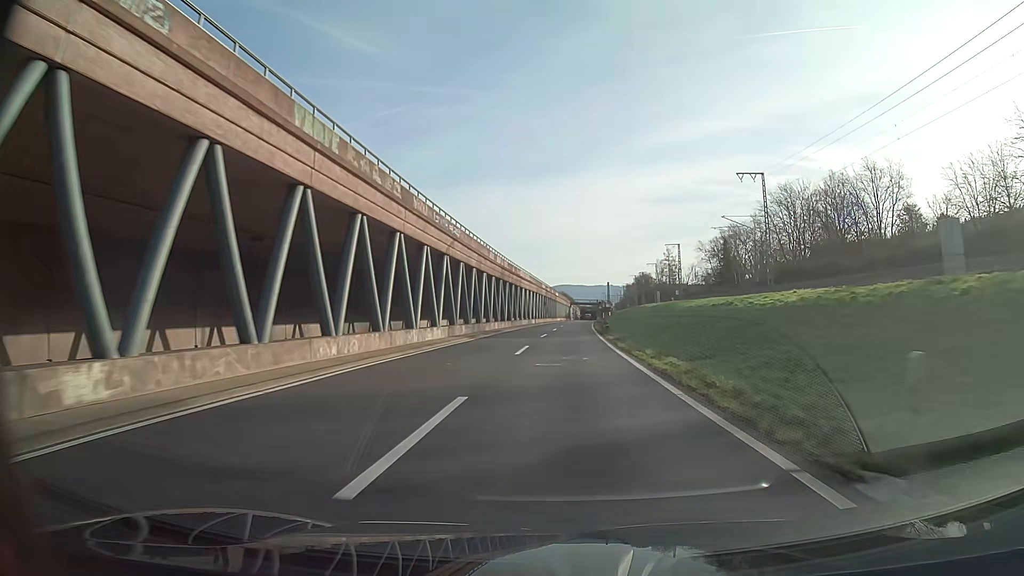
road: trunk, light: Day
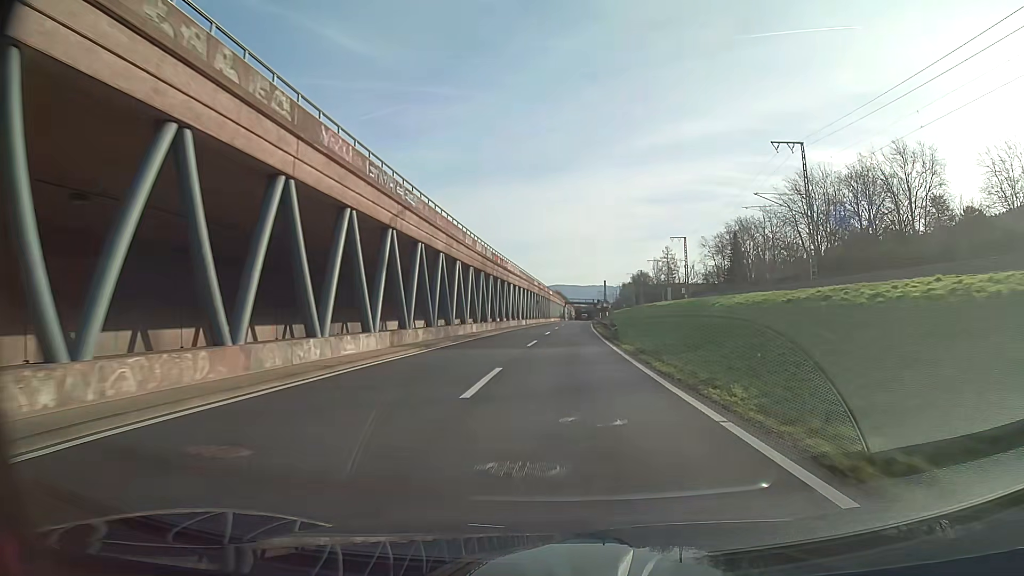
(+0.1, +12.1) m; +1°
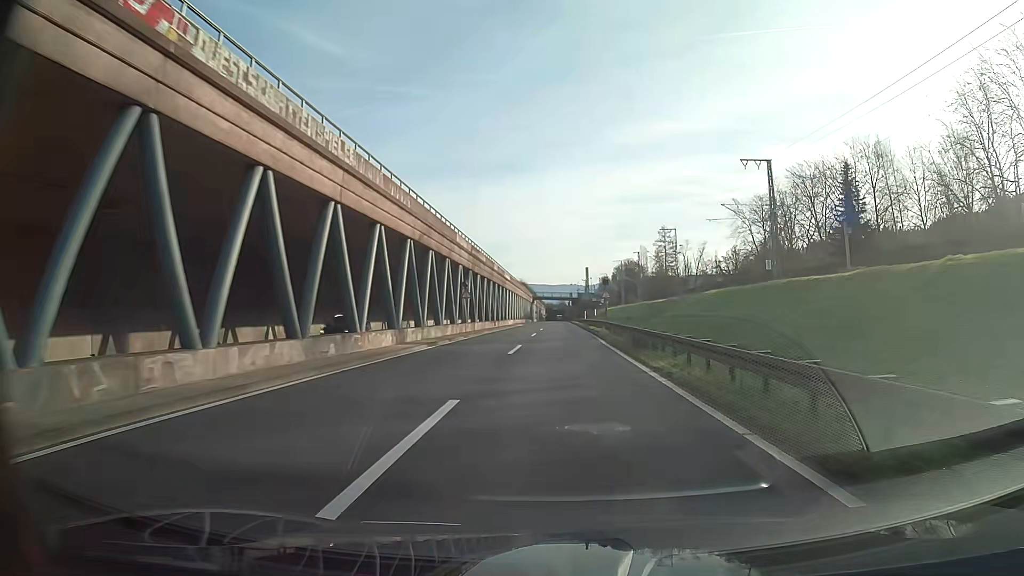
(+1.4, +60.6) m; +3°
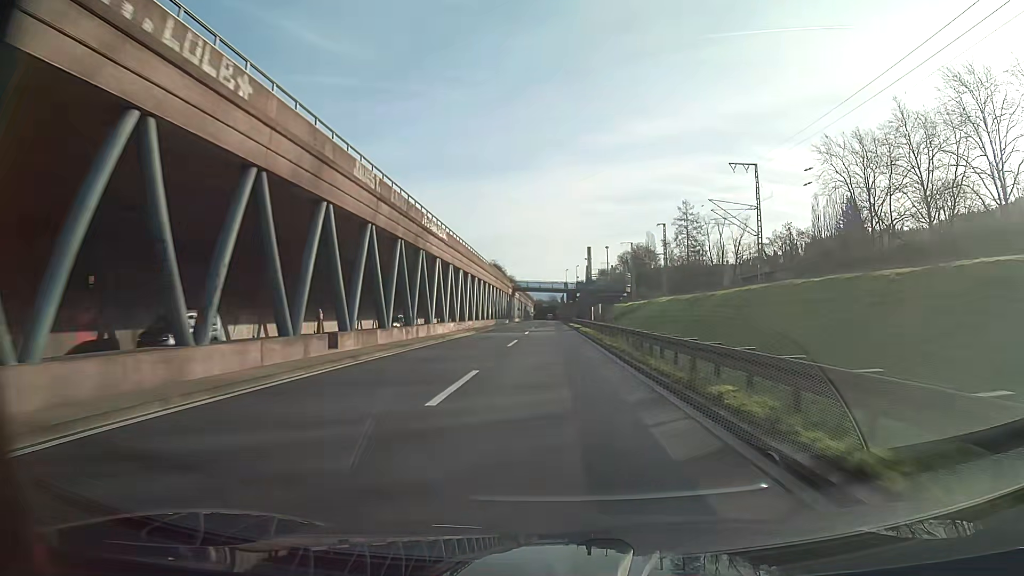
(+0.4, +48.6) m; +1°
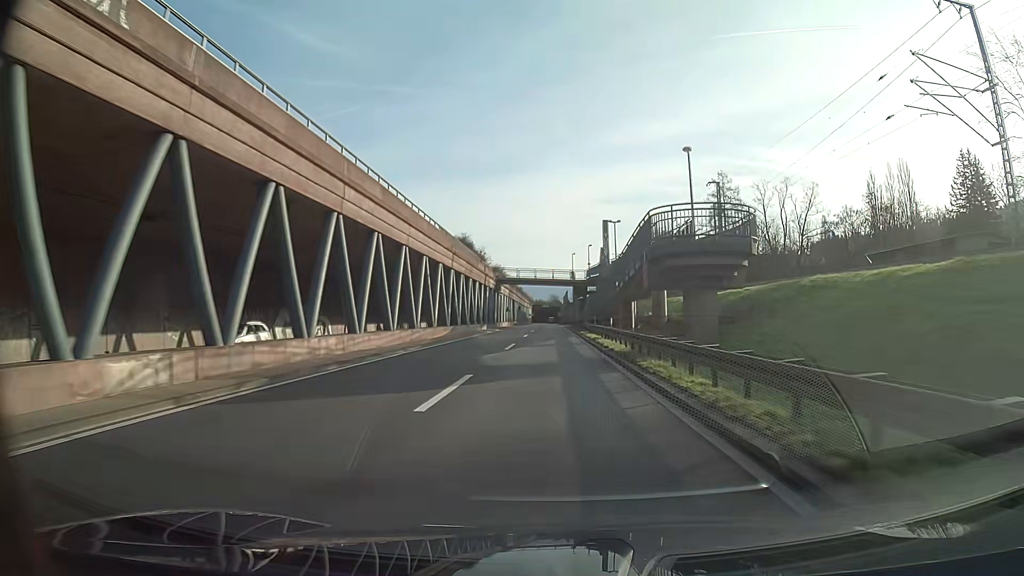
(0.0, +36.5) m; 0°
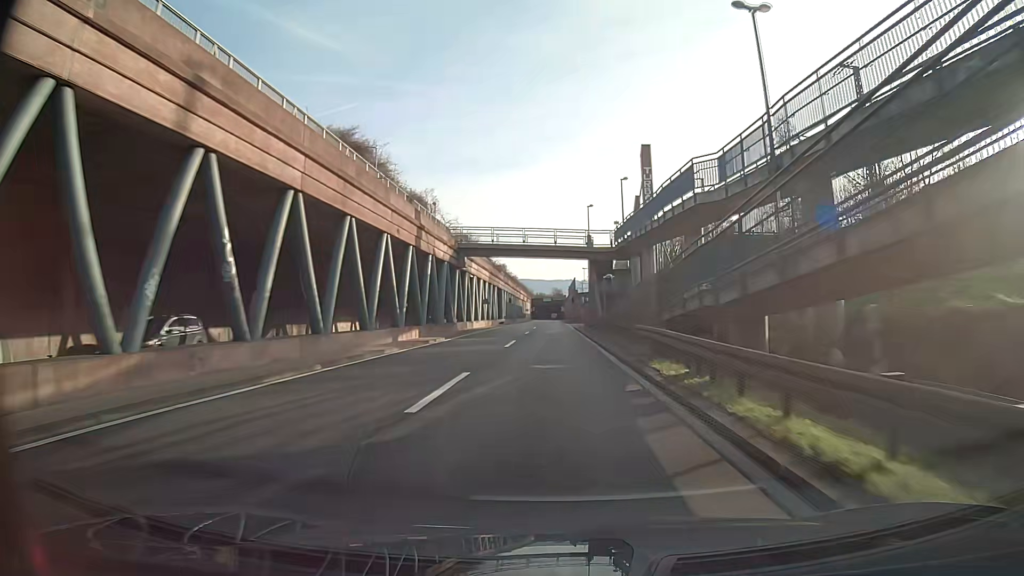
(-0.1, +36.5) m; 0°
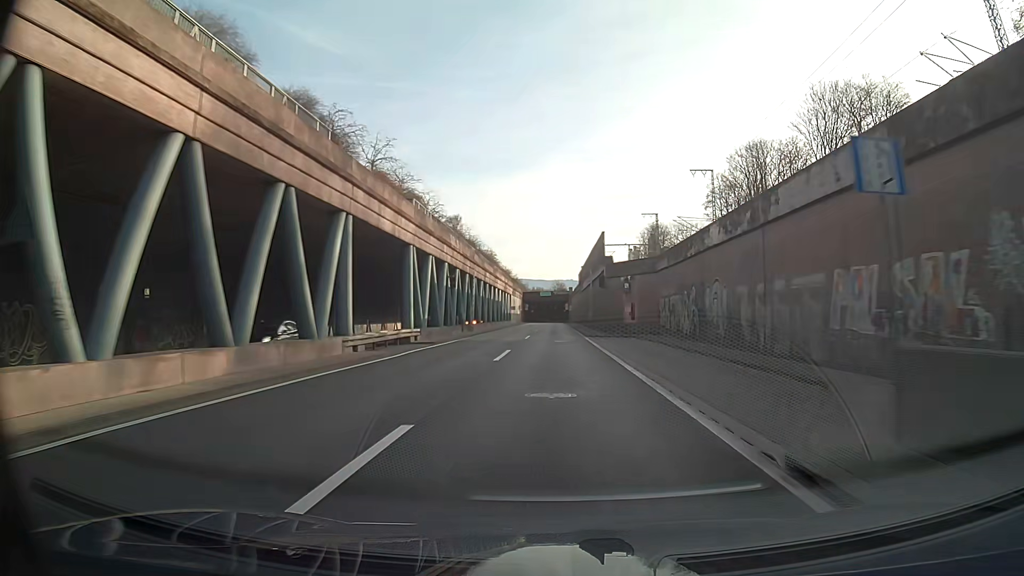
(-0.1, +61.0) m; 0°
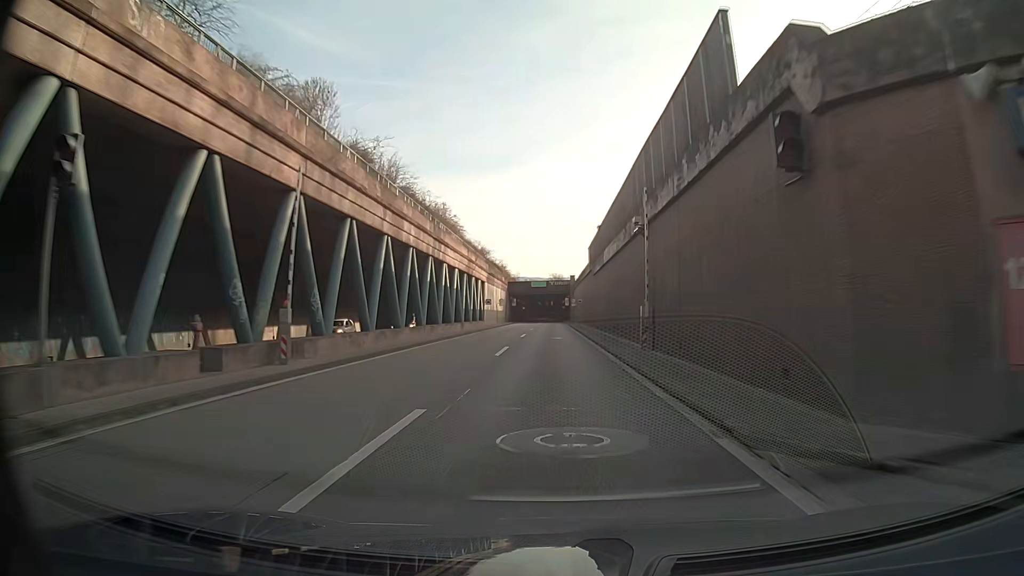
(+0.1, +36.6) m; 0°
